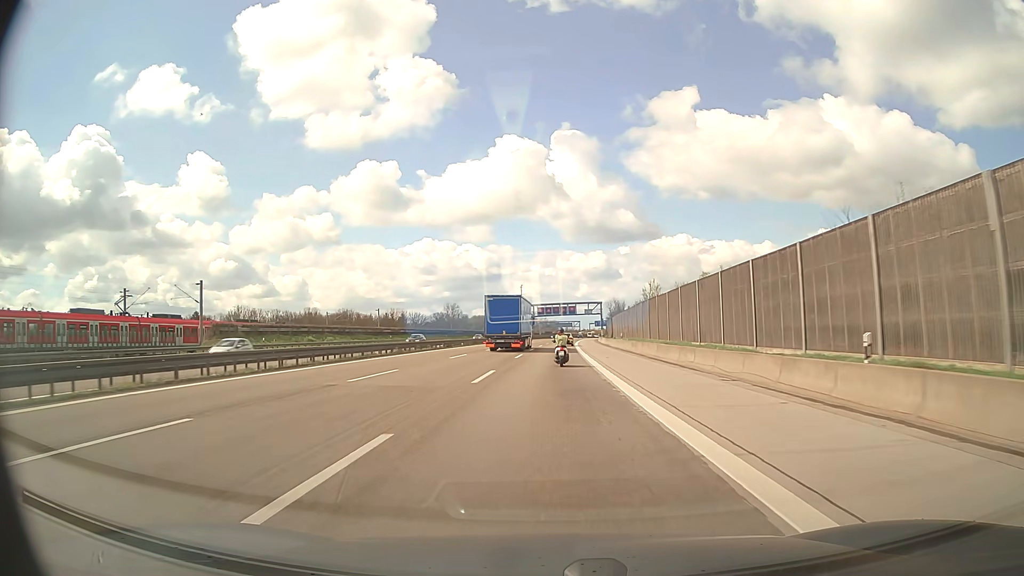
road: motorway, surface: asphalt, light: Day
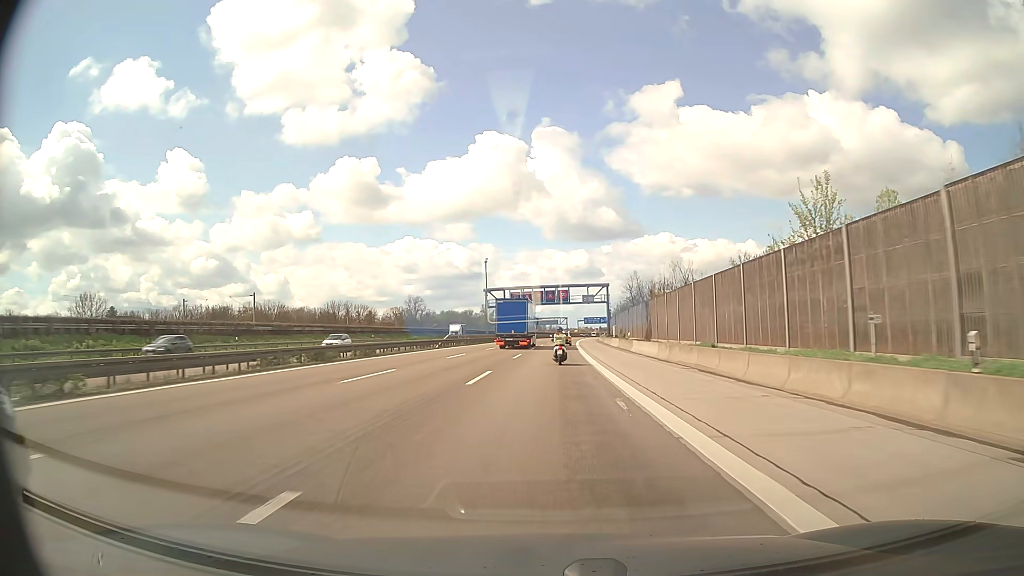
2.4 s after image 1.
(+0.5, +54.0) m; +1°
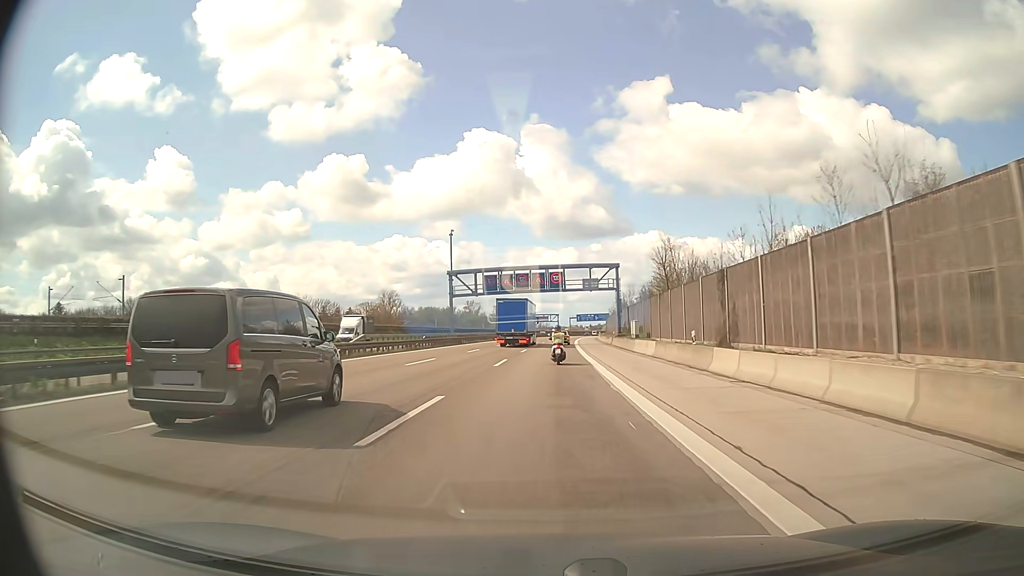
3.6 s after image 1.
(+0.2, +27.8) m; +1°
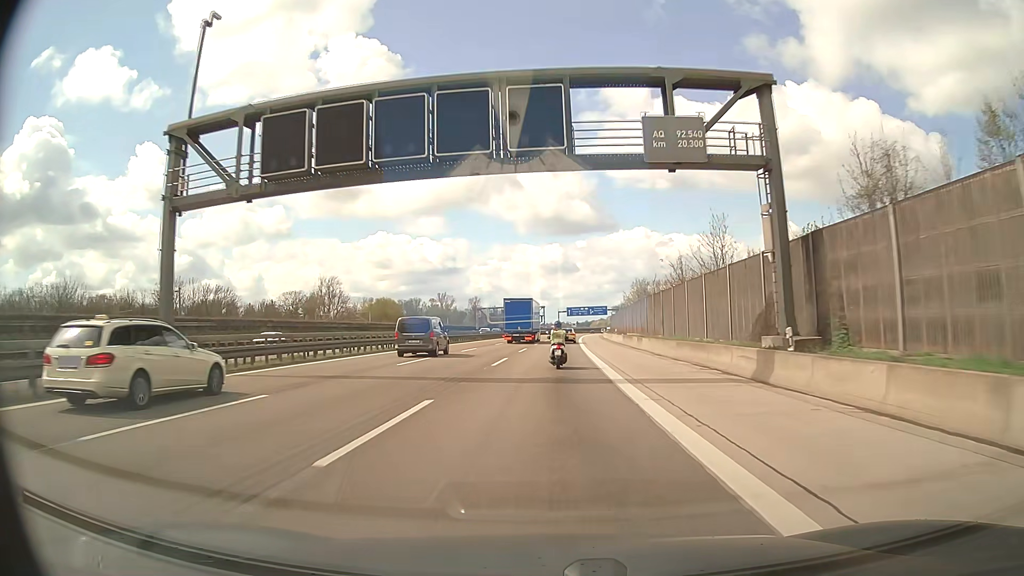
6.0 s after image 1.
(+0.8, +55.5) m; +1°
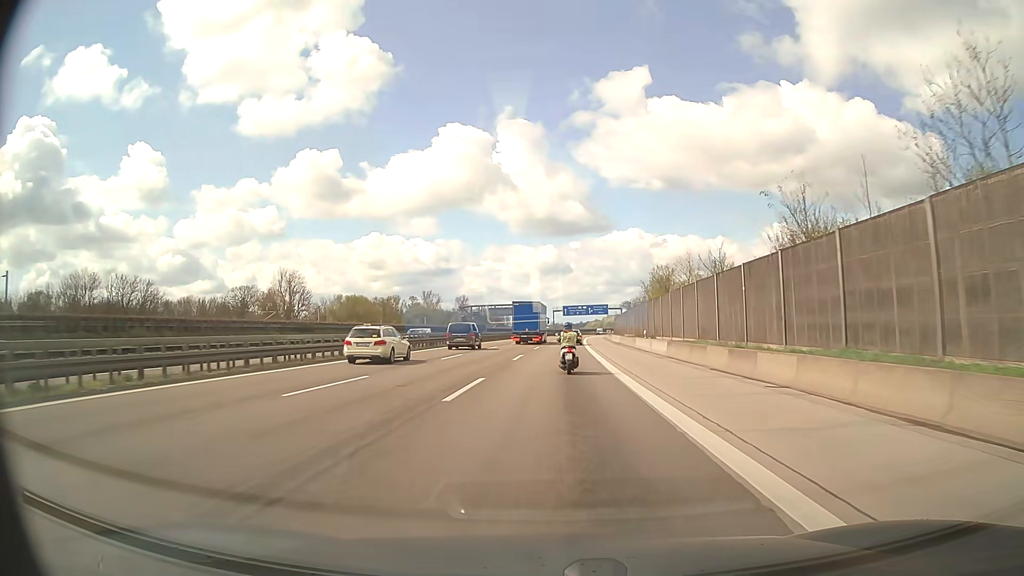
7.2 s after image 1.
(+0.1, +26.4) m; +1°
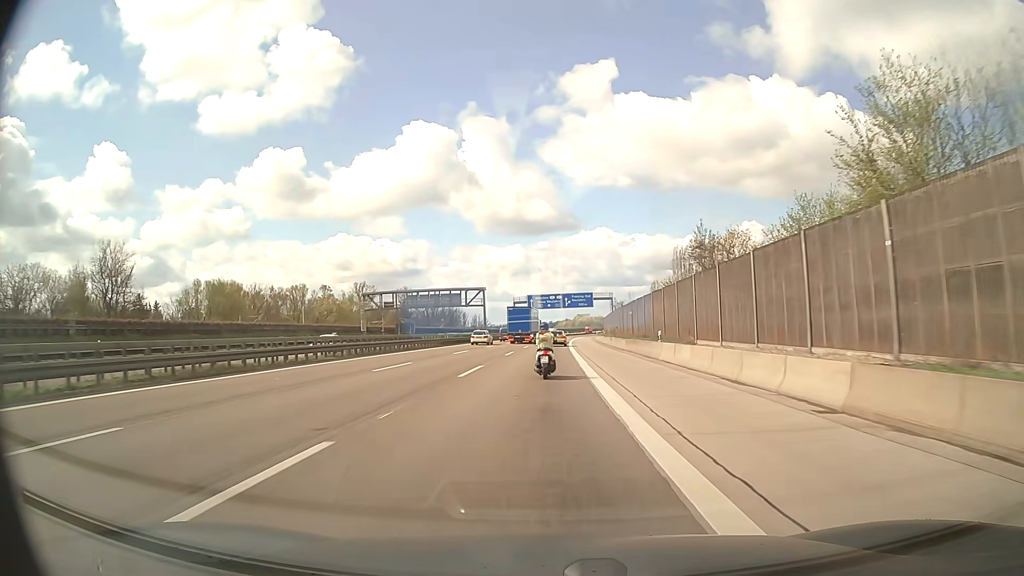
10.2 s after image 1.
(+2.0, +65.0) m; +3°
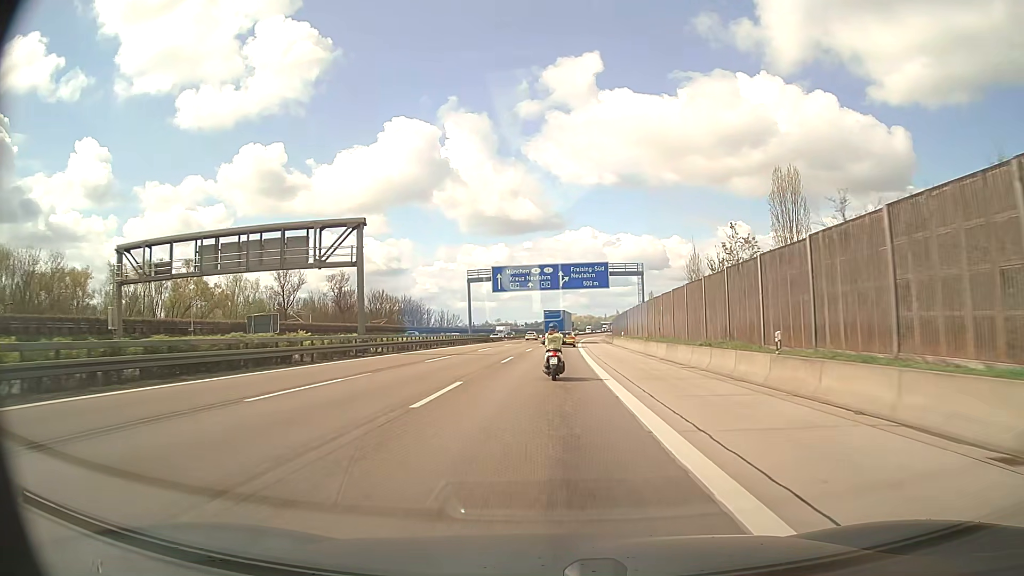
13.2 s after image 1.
(+0.3, +64.9) m; +1°
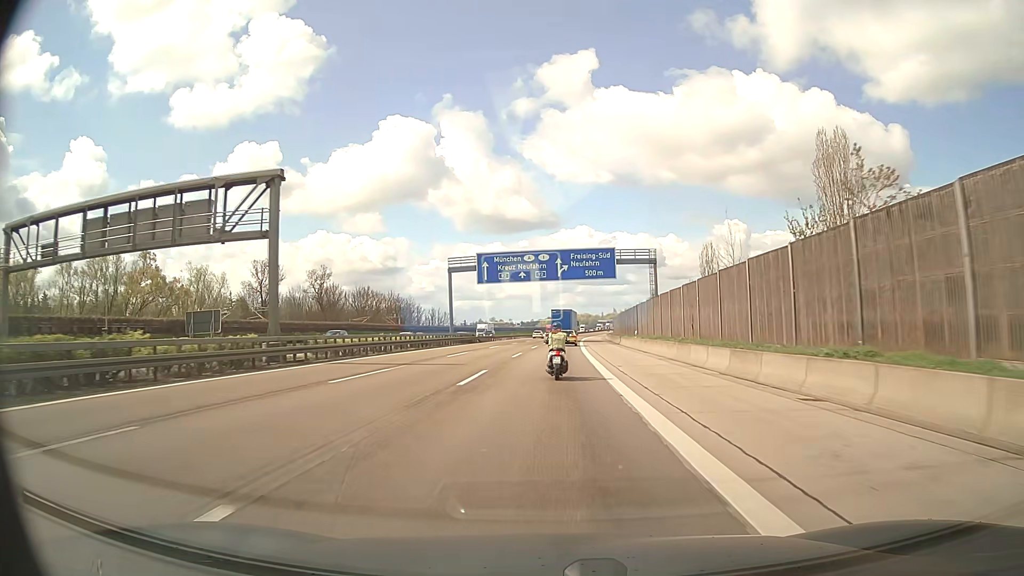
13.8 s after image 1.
(0.0, +13.1) m; 0°
(0, +10) (0, +20) (0, +30) (+1, +40) (+1, +50) (+1, +60) (+2, +70) (+2, +80) (+3, +90) (+3, +100) m
